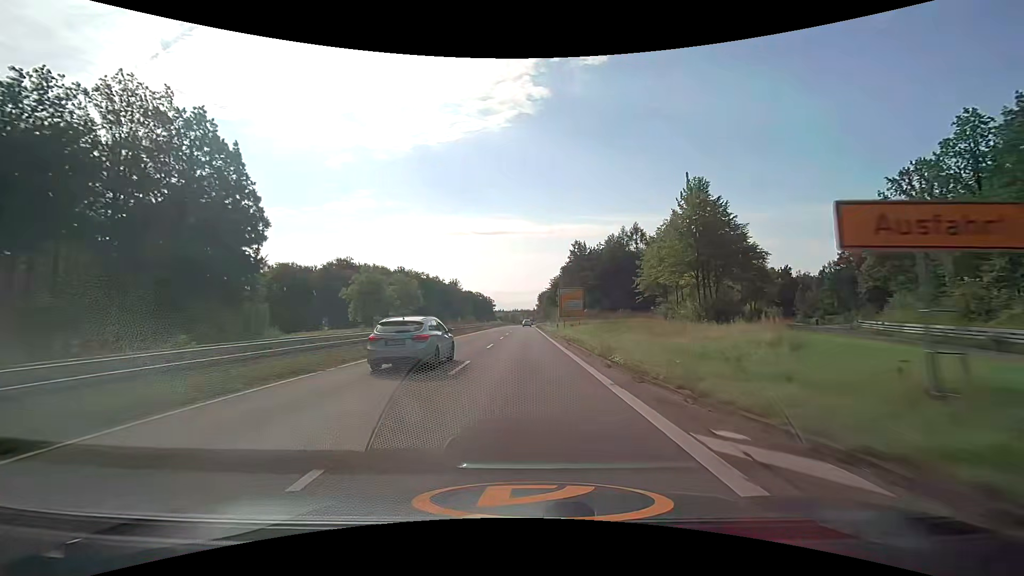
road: trunk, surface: asphalt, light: Day
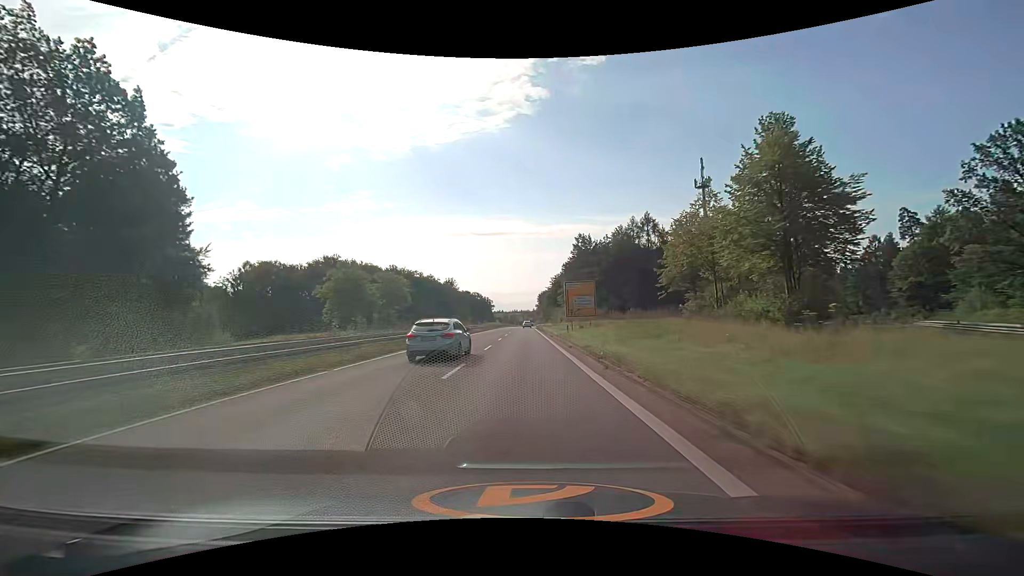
(0.0, +12.5) m; 0°
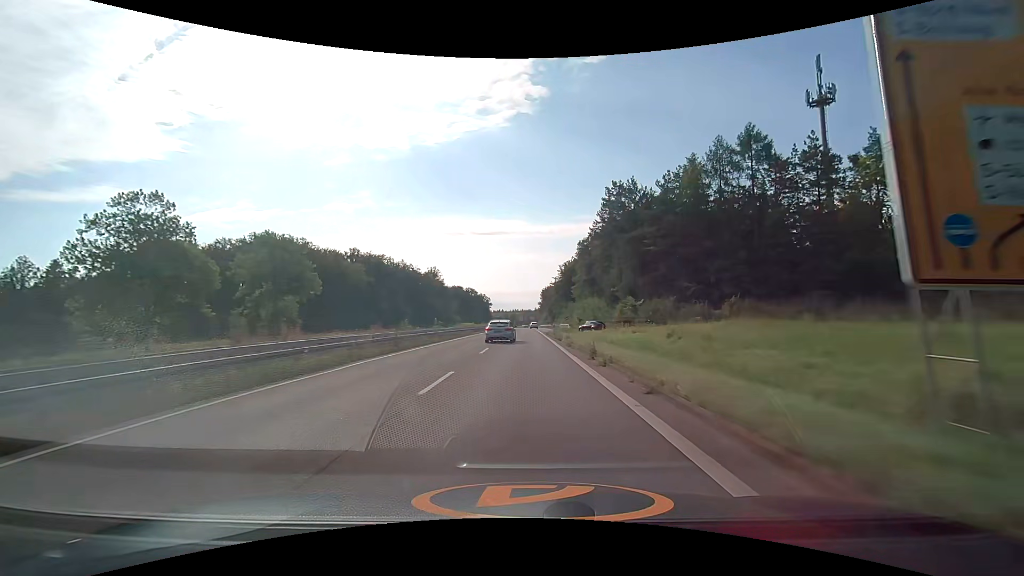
(-0.3, +50.1) m; 0°
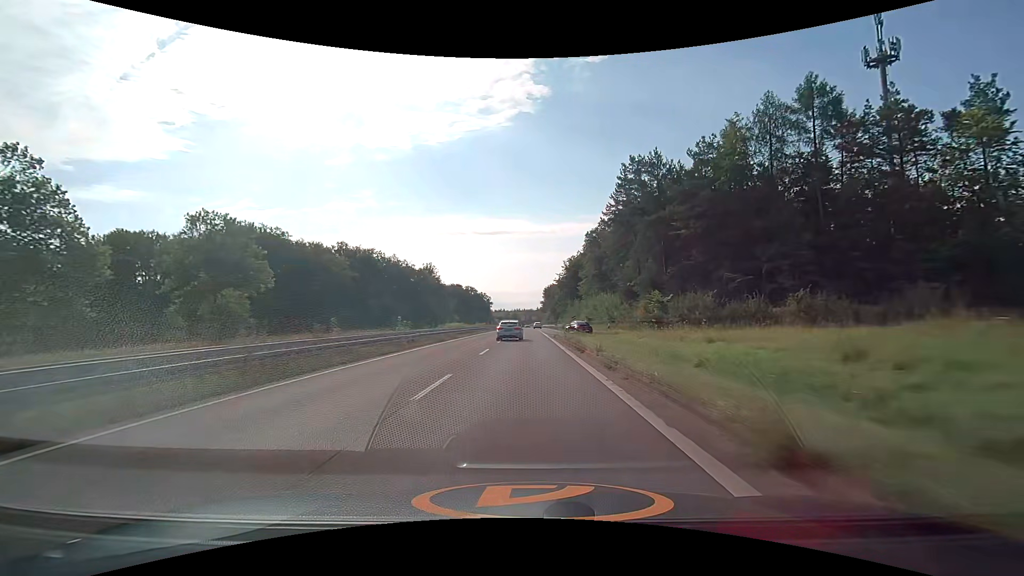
(0.0, +12.5) m; 0°
